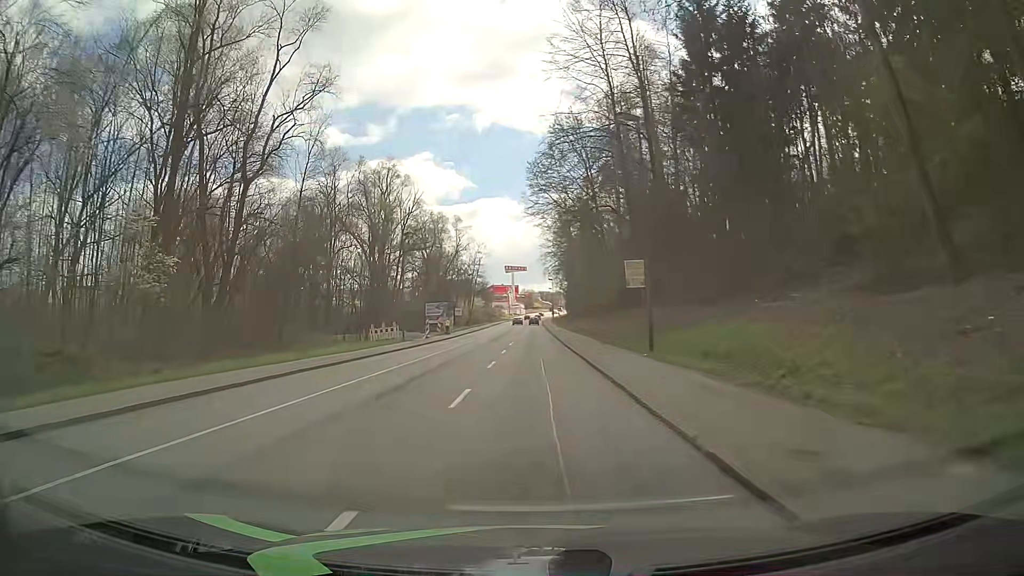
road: tertiary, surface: asphalt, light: Day
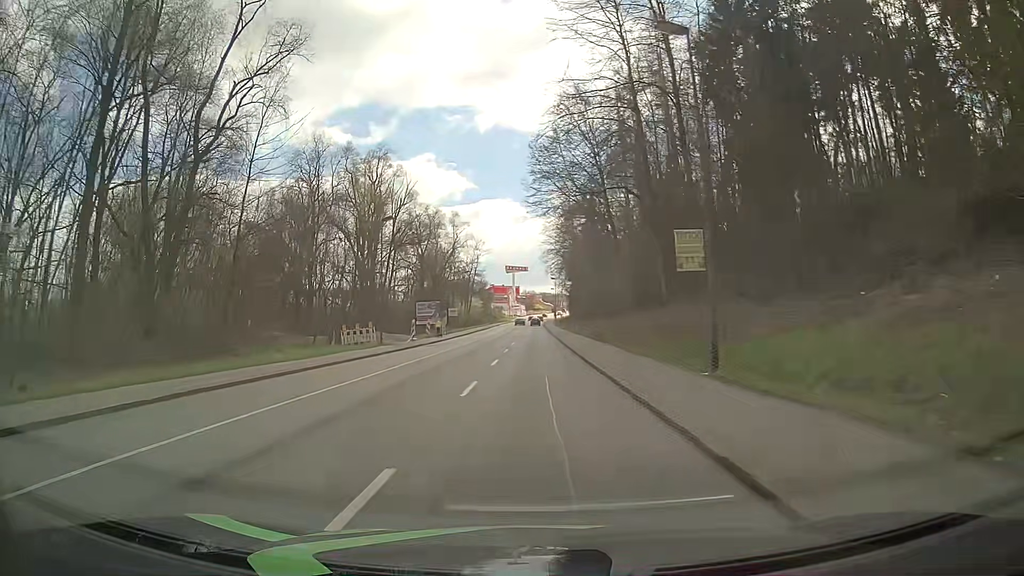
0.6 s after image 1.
(-0.1, +7.6) m; 0°
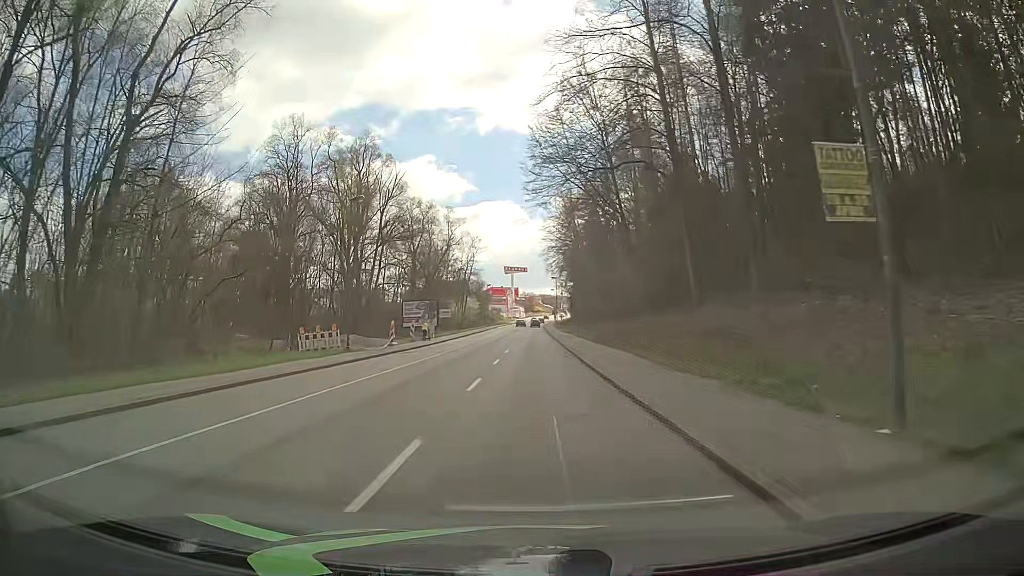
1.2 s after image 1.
(0.0, +7.6) m; 0°
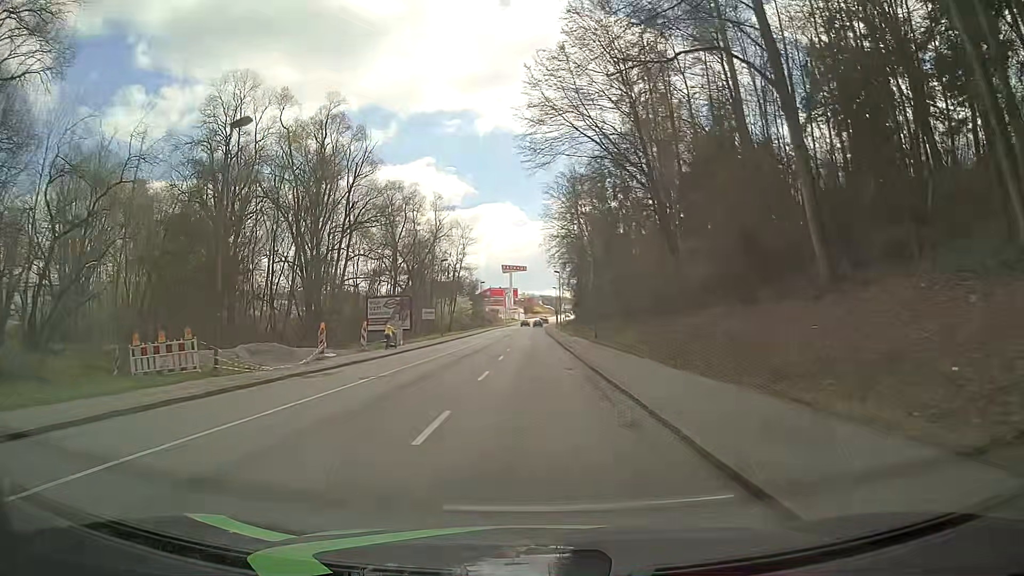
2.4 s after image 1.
(0.0, +15.1) m; 0°
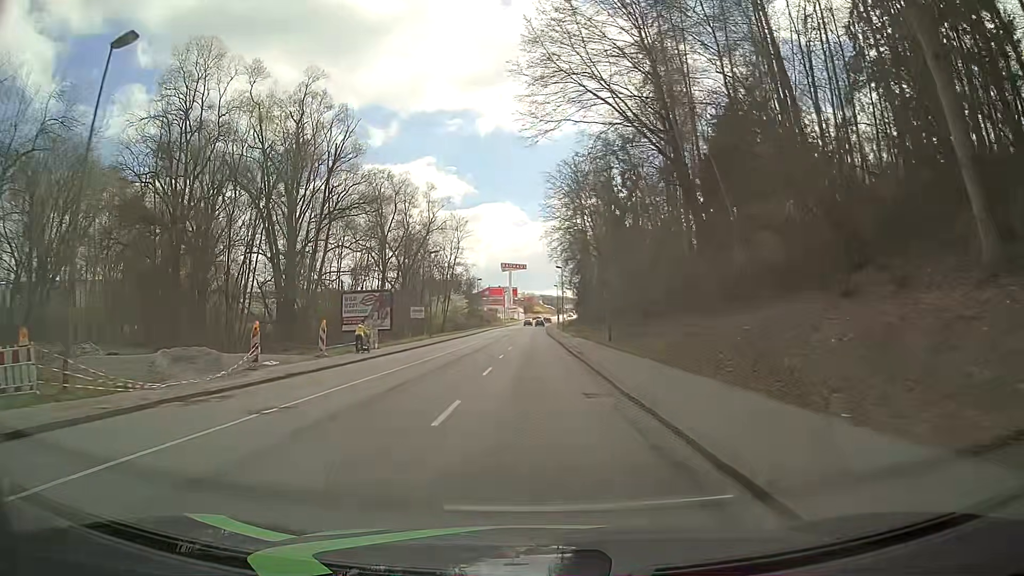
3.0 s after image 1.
(+0.1, +7.6) m; 0°
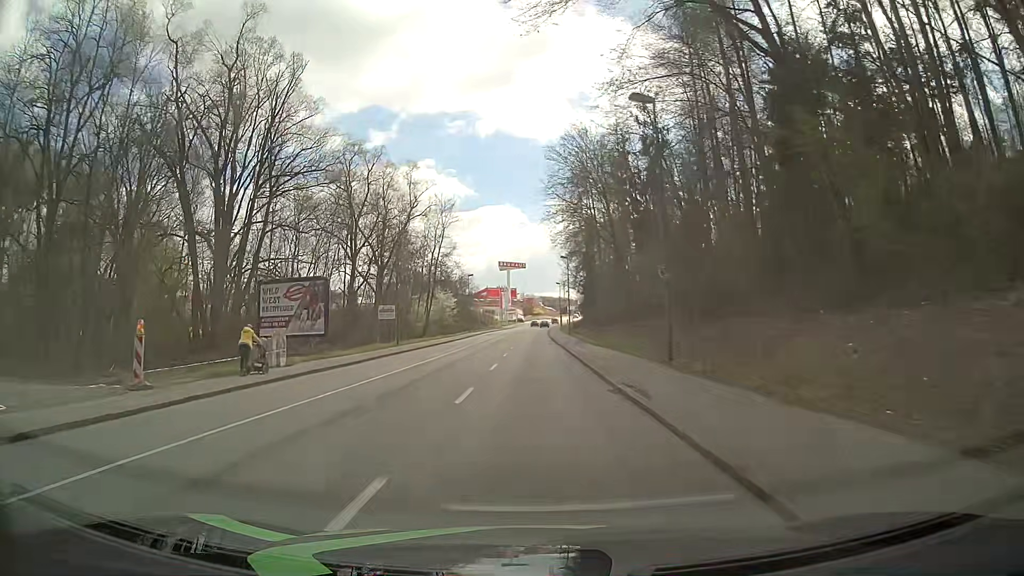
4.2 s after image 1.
(0.0, +15.2) m; -1°
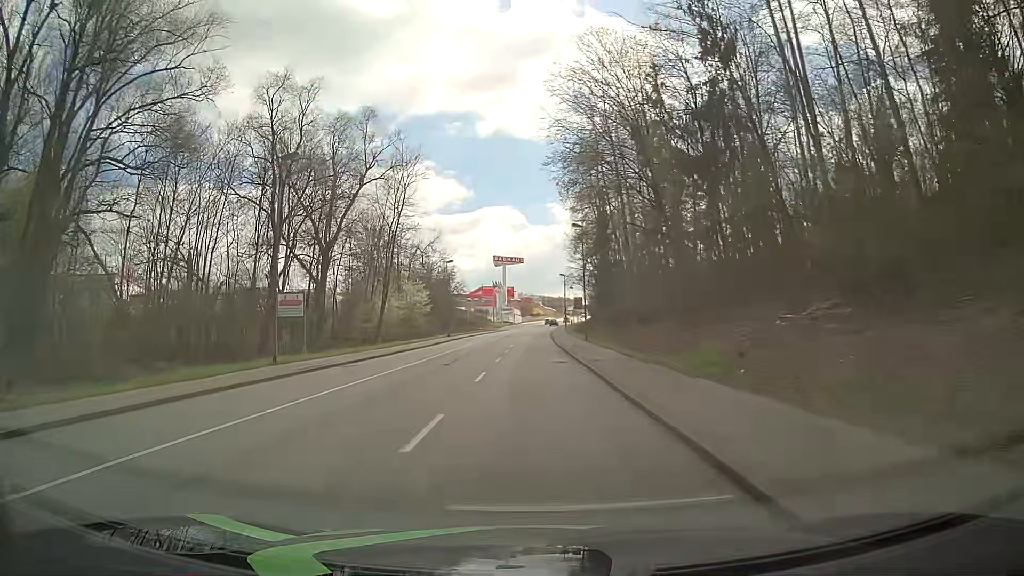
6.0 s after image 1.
(+0.4, +22.8) m; +2°
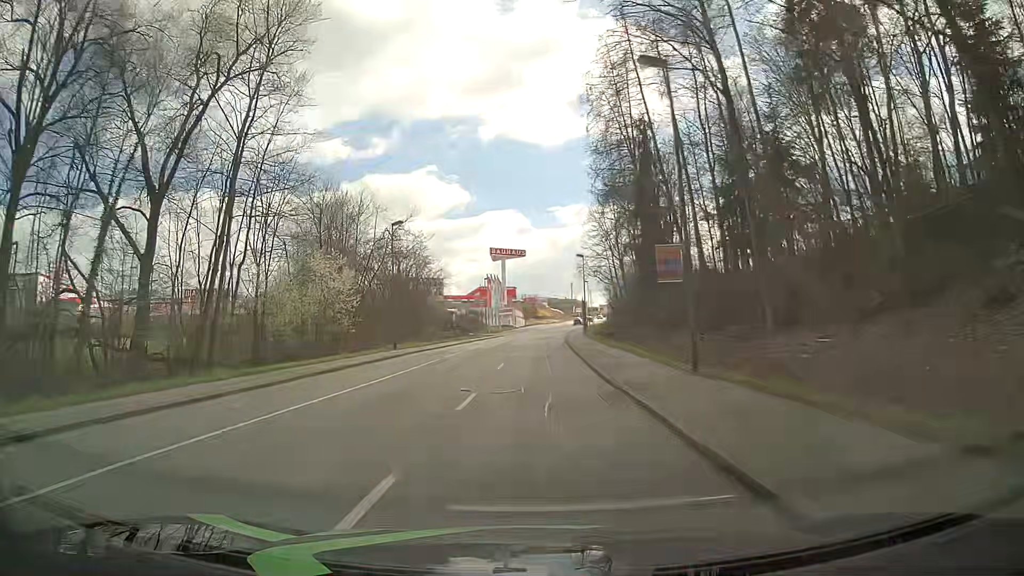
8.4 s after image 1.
(-0.3, +30.4) m; -1°
(0, +10) (0, +20) (0, +30) (+1, +40) (+1, +50) (+2, +60) (+2, +70) (+3, +80) (+4, +90) (+5, +100) m
